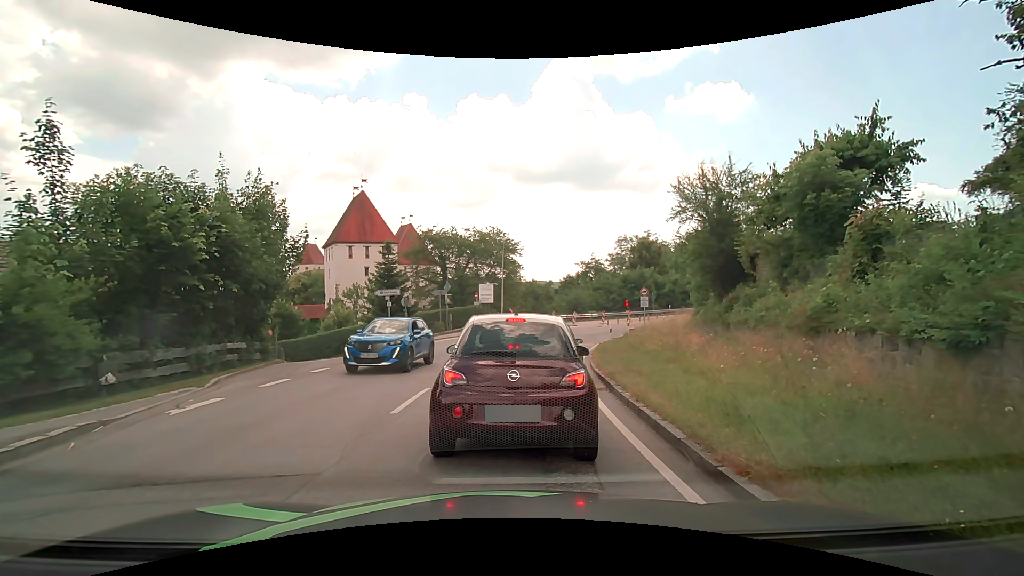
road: secondary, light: Day
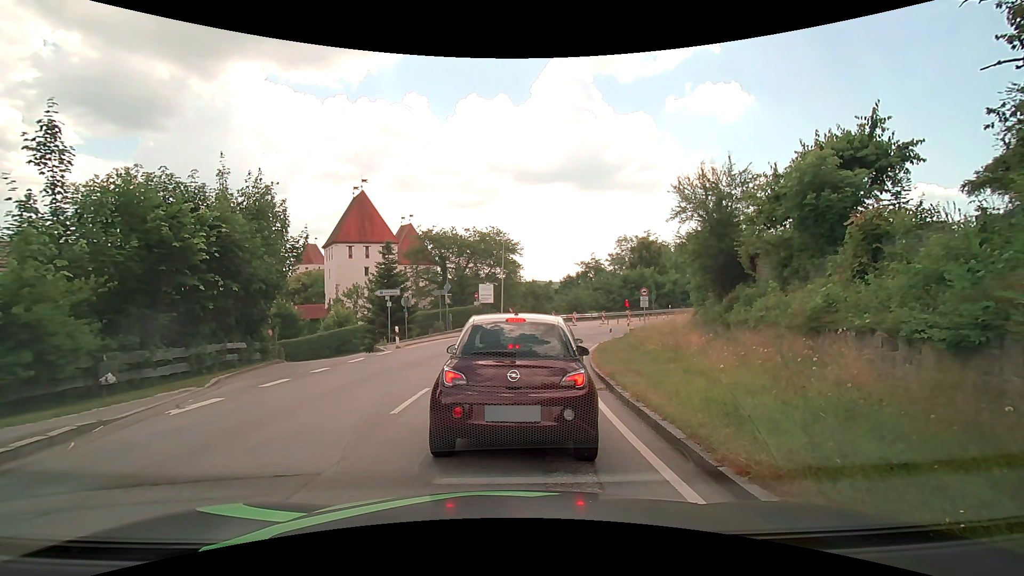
(0.0, 0.0) m; 0°
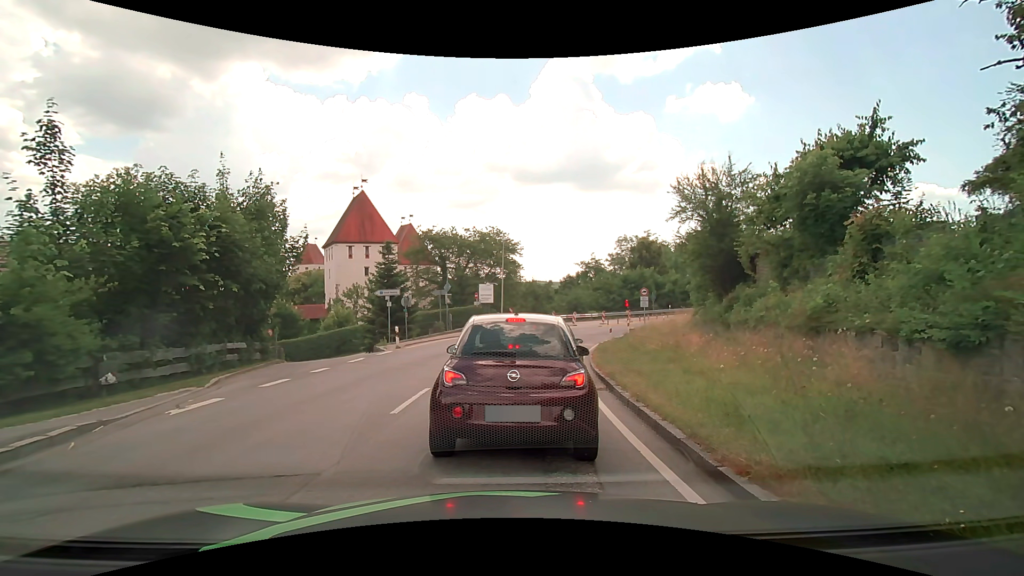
(0.0, 0.0) m; 0°
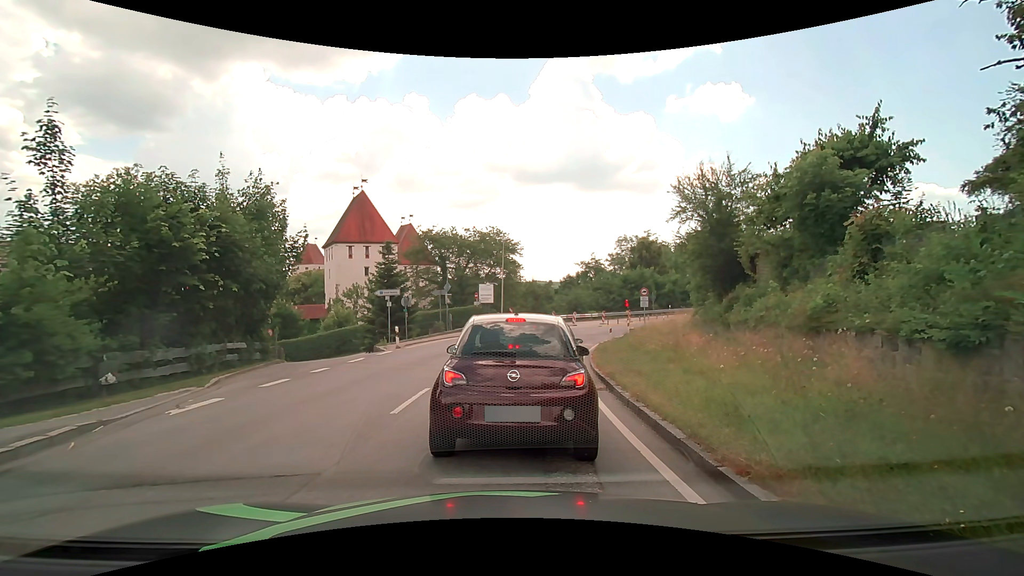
(0.0, 0.0) m; 0°
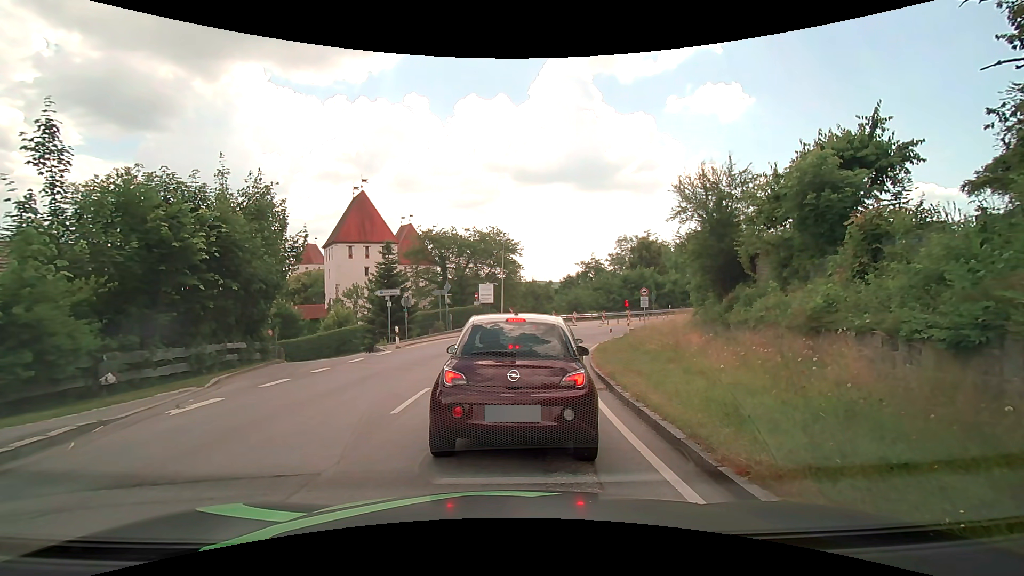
(0.0, 0.0) m; 0°
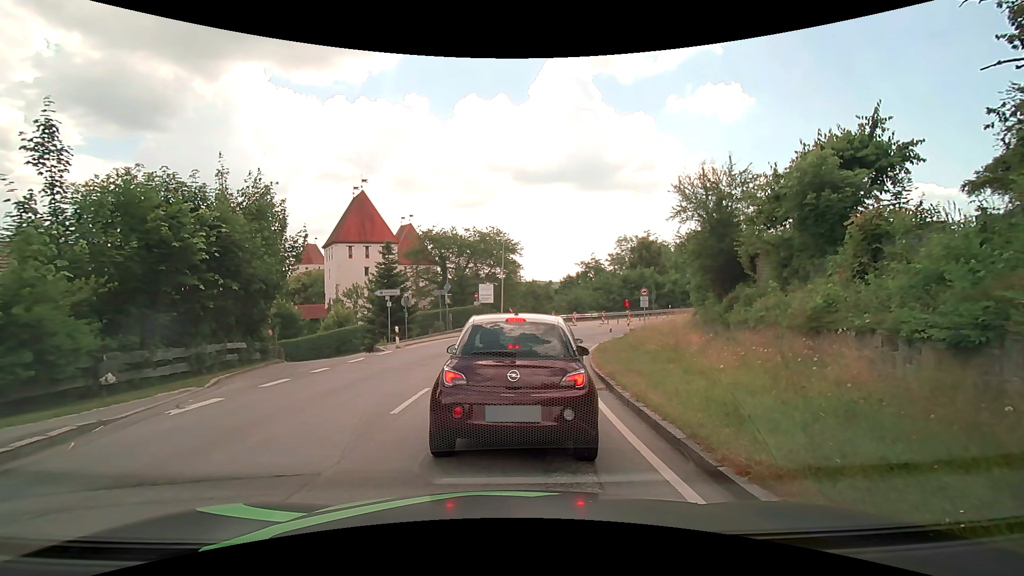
(0.0, 0.0) m; 0°
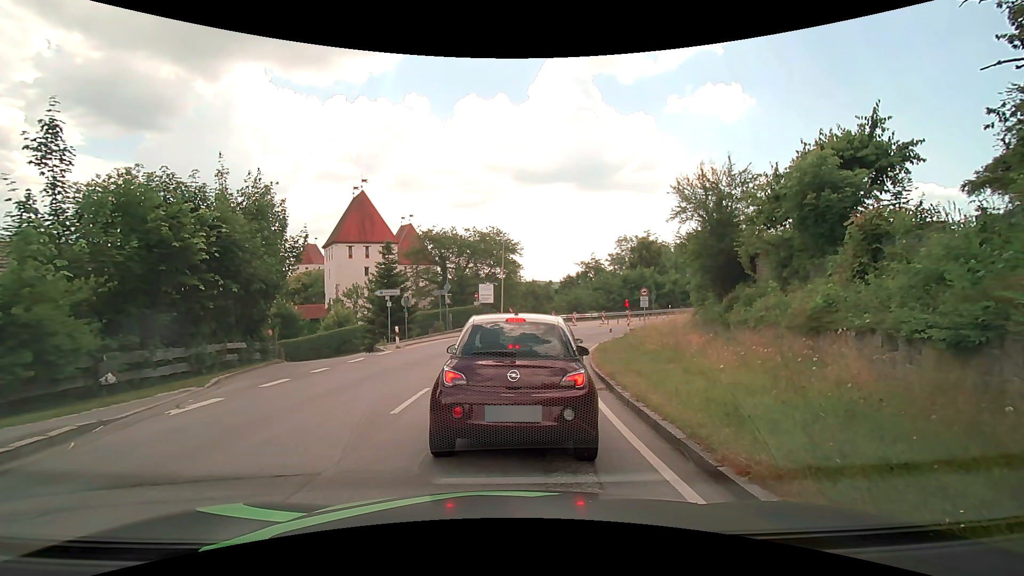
(0.0, 0.0) m; 0°
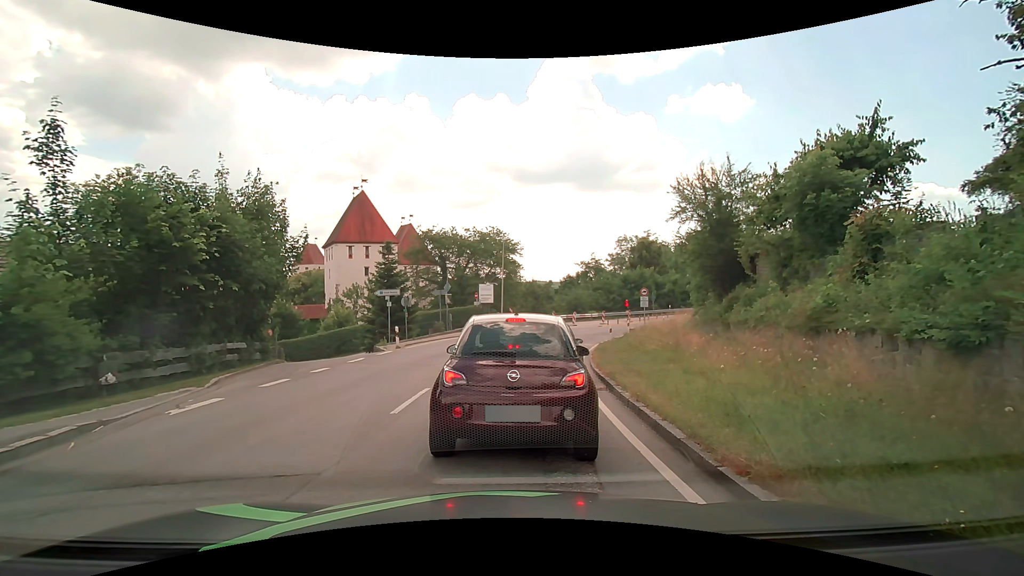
(0.0, 0.0) m; 0°
